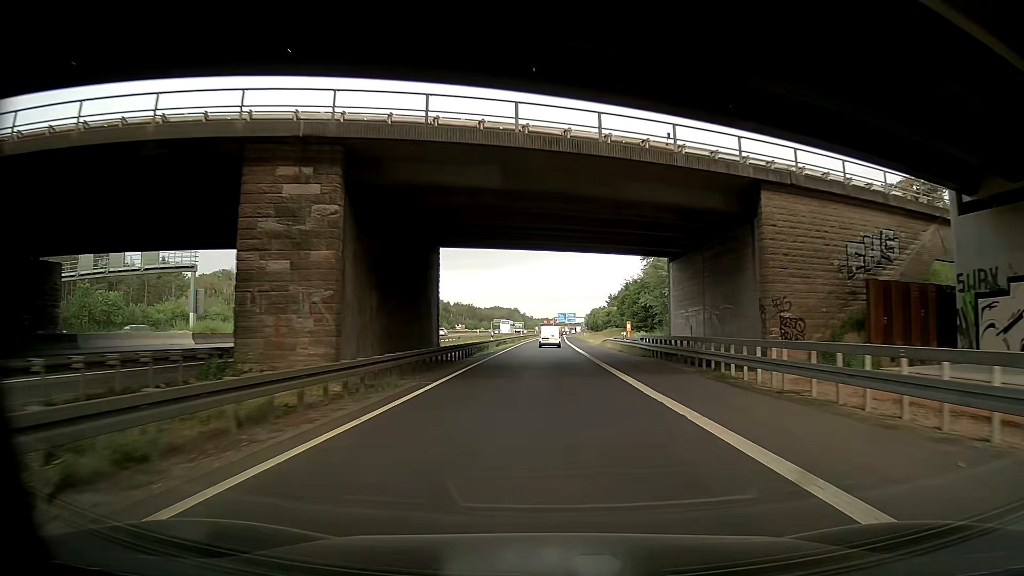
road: motorway_link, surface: asphalt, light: Day
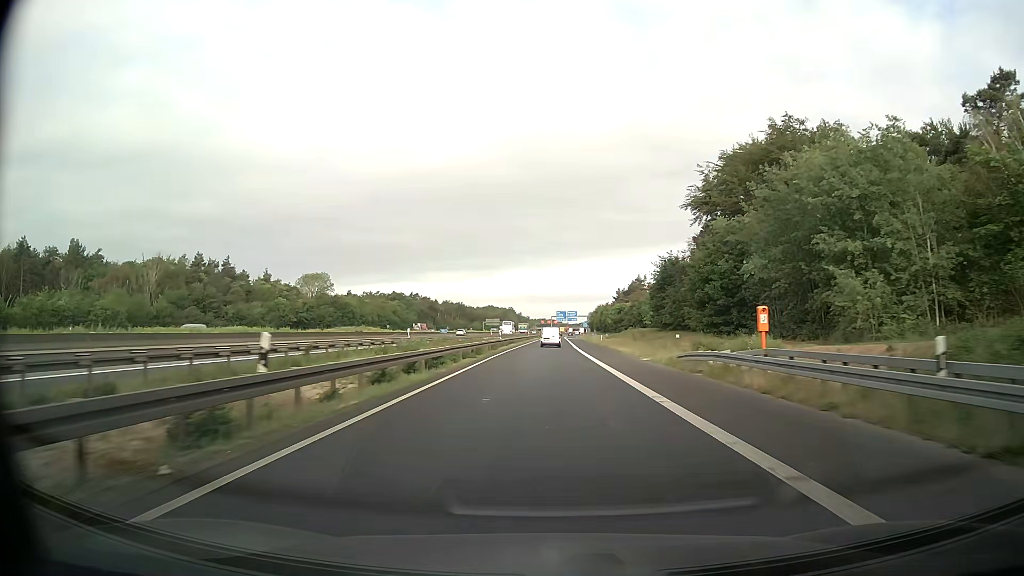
(+1.2, +39.4) m; 0°
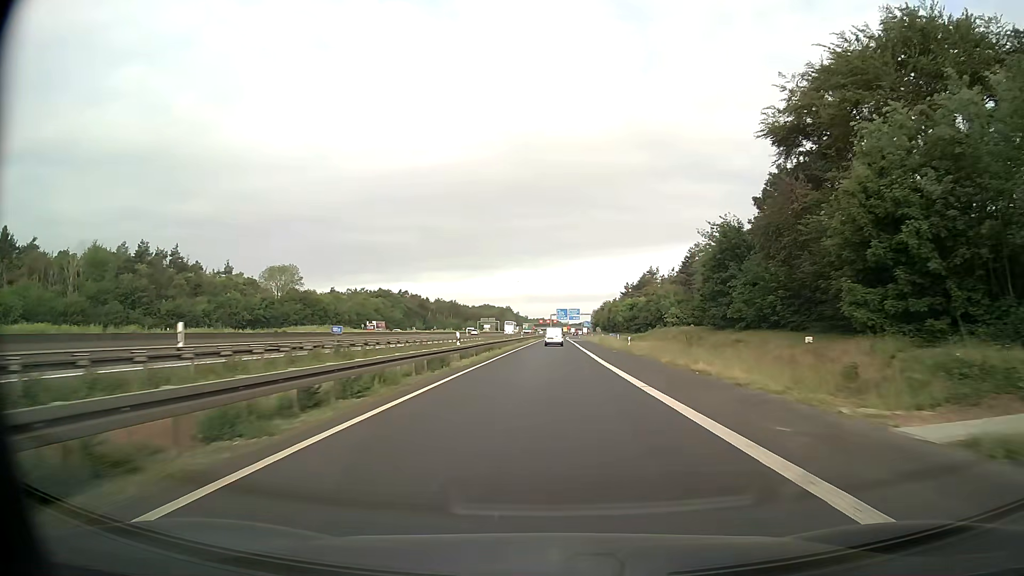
(0.0, +26.4) m; 0°
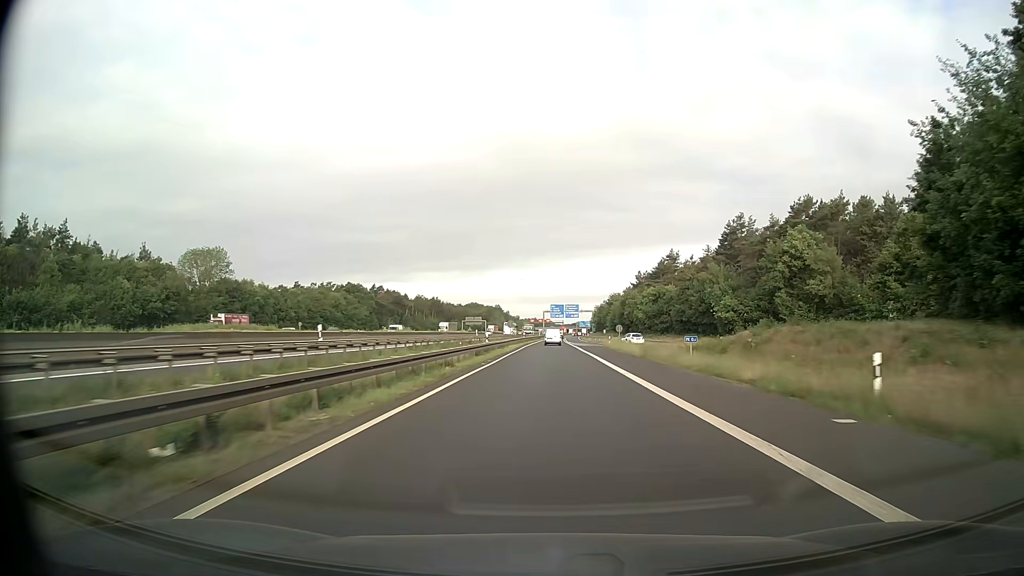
(+0.1, +39.8) m; 0°
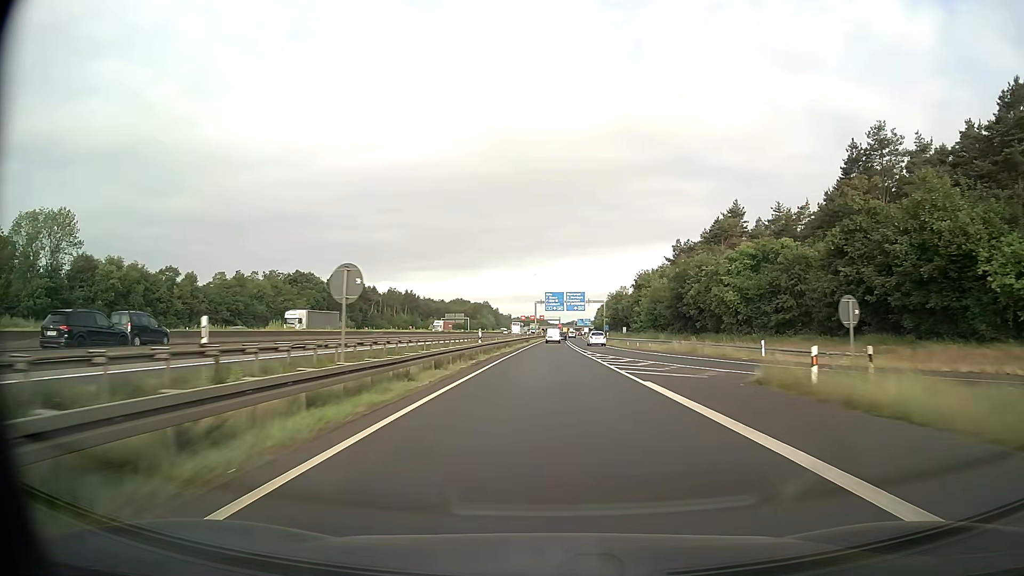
(+0.4, +53.4) m; +1°
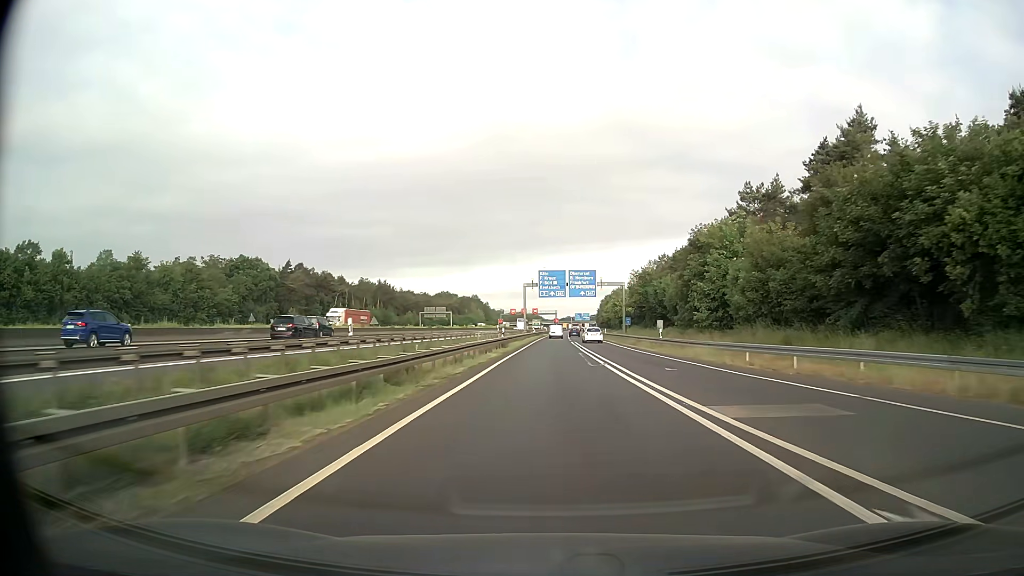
(+0.2, +40.2) m; +1°
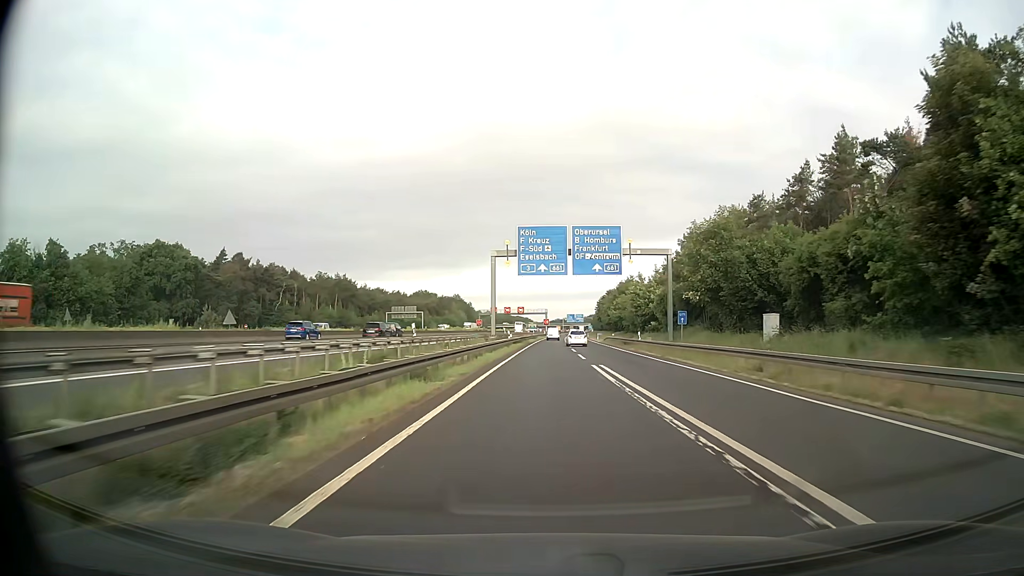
(+0.3, +40.4) m; +1°
(0, +10) (0, +20) (0, +30) (0, +40) (+1, +50) (+1, +60) (+1, +70) (+2, +80) (+2, +90) (+3, +100) m
